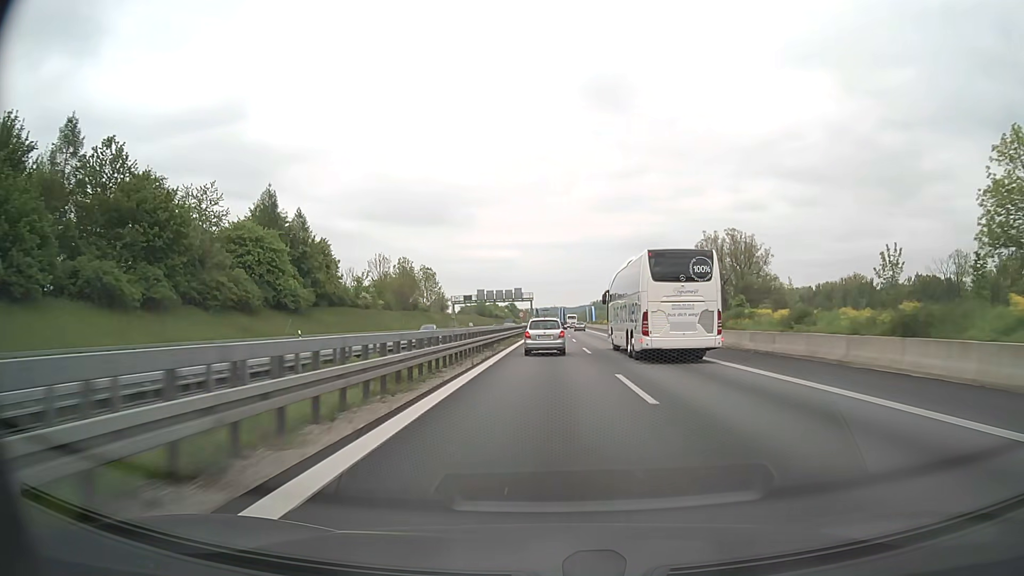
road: motorway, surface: asphalt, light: Day
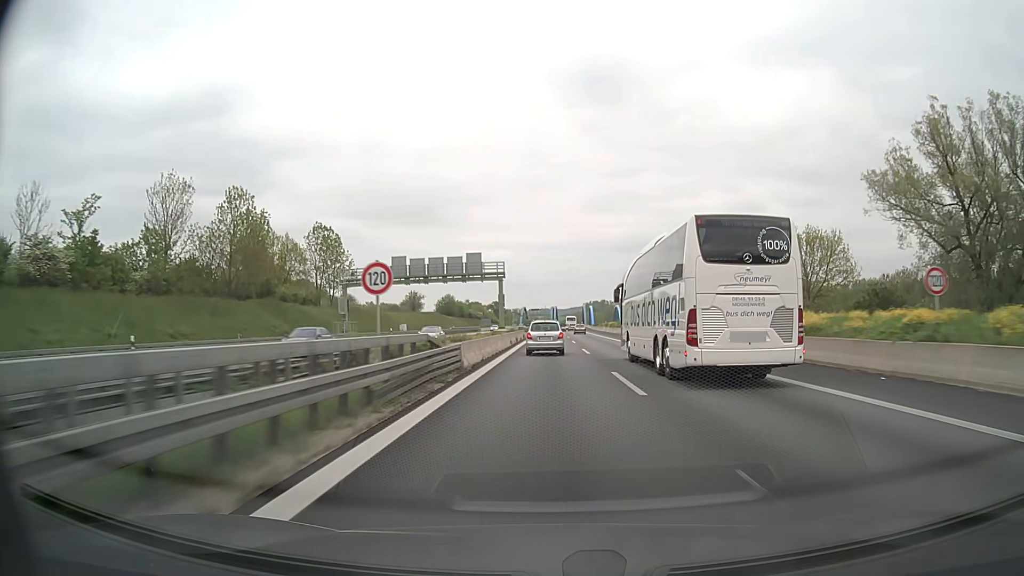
(+0.4, +70.4) m; +1°
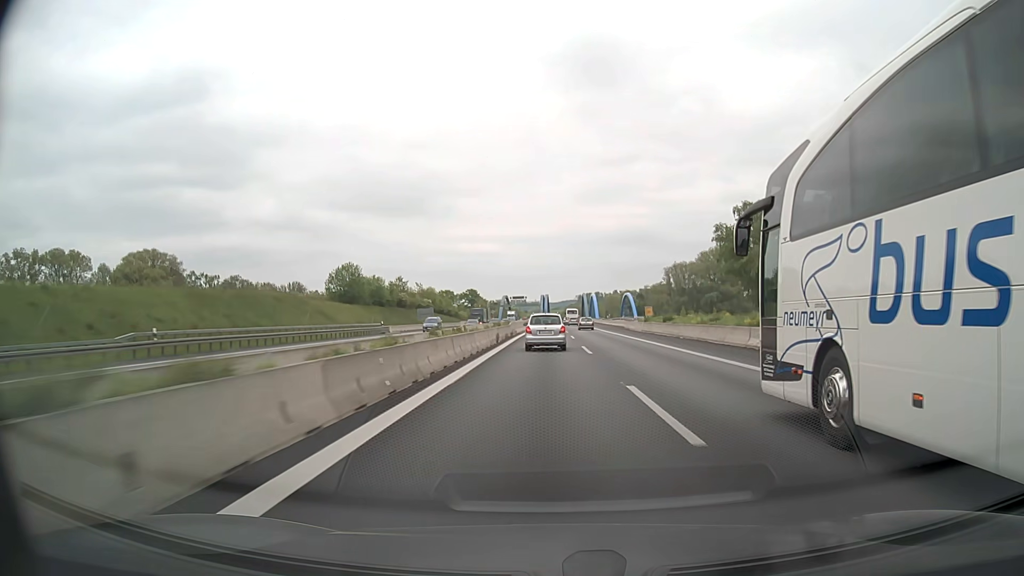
(+0.9, +96.0) m; +1°
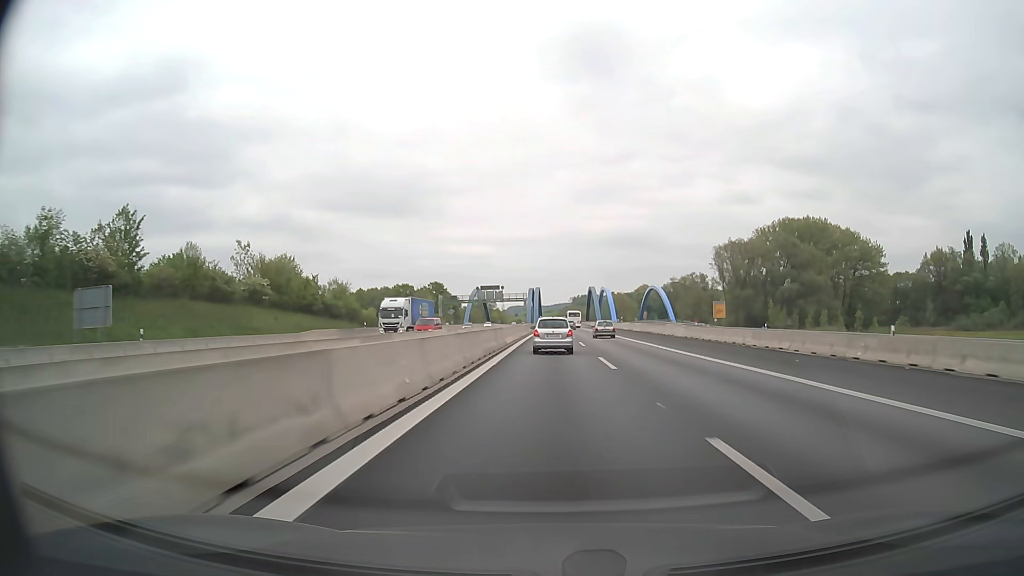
(+0.4, +94.8) m; +1°
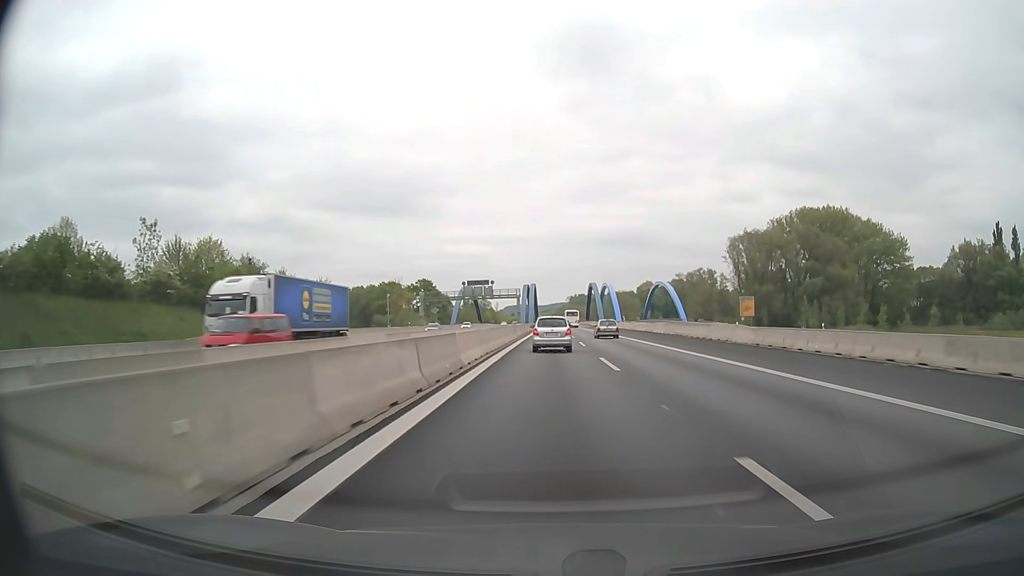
(0.0, +18.7) m; 0°
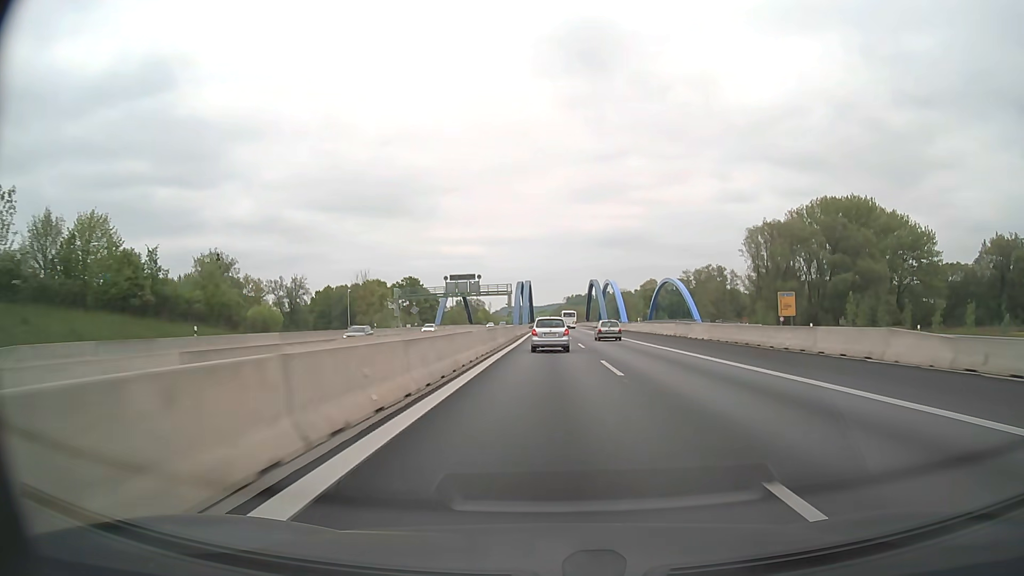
(+0.1, +18.6) m; 0°
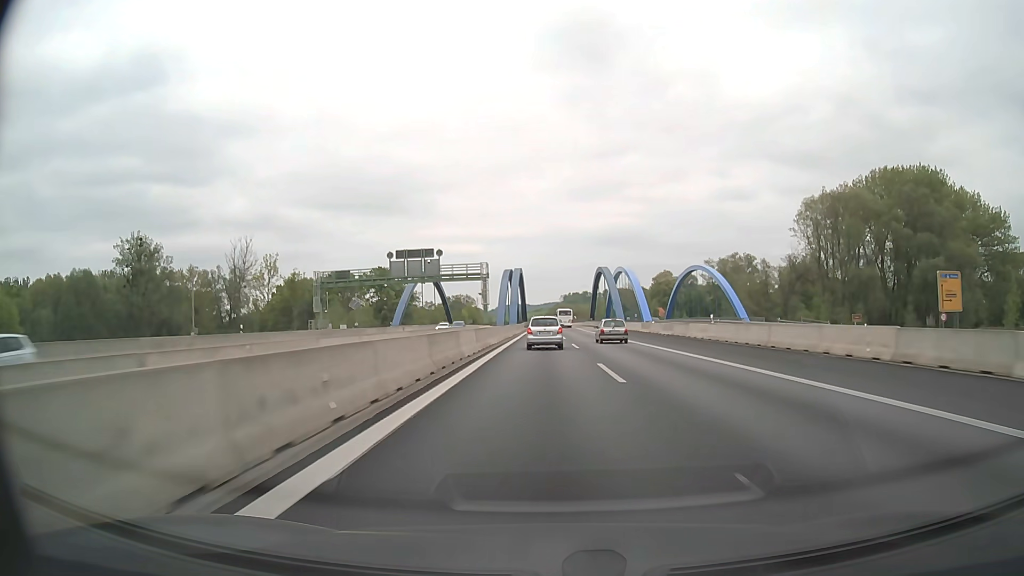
(+0.1, +37.2) m; 0°
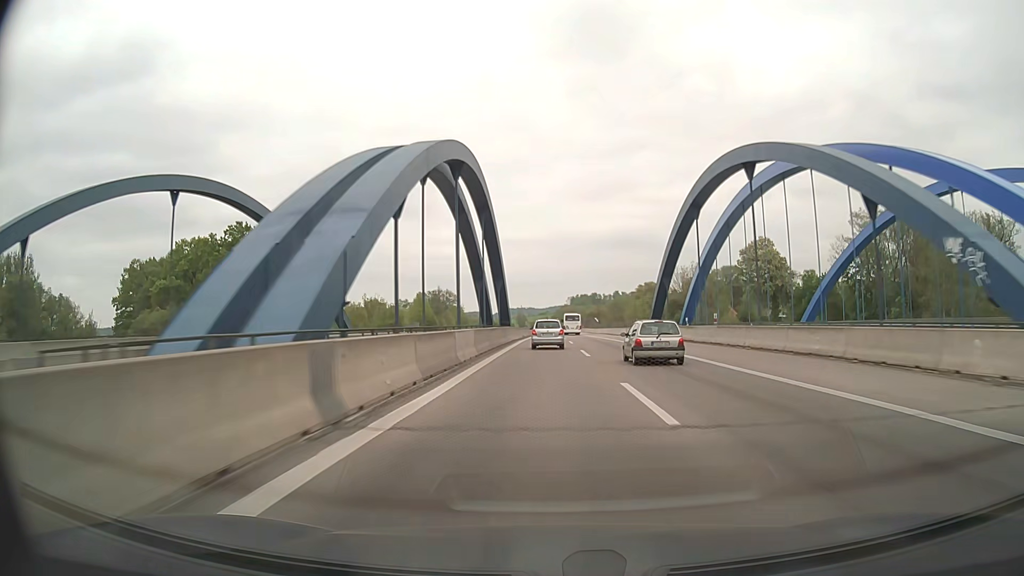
(-0.3, +94.0) m; 0°
(0, +10) (0, +20) (0, +30) (0, +40) (0, +50) (0, +60) (0, +70) (0, +80) (0, +90) (0, +100) m
